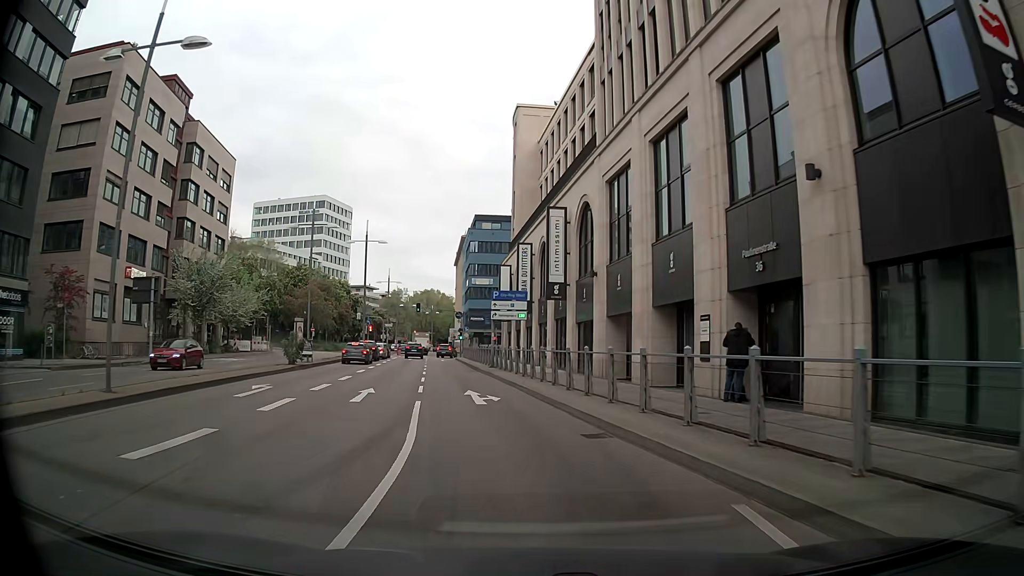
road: primary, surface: asphalt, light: Day
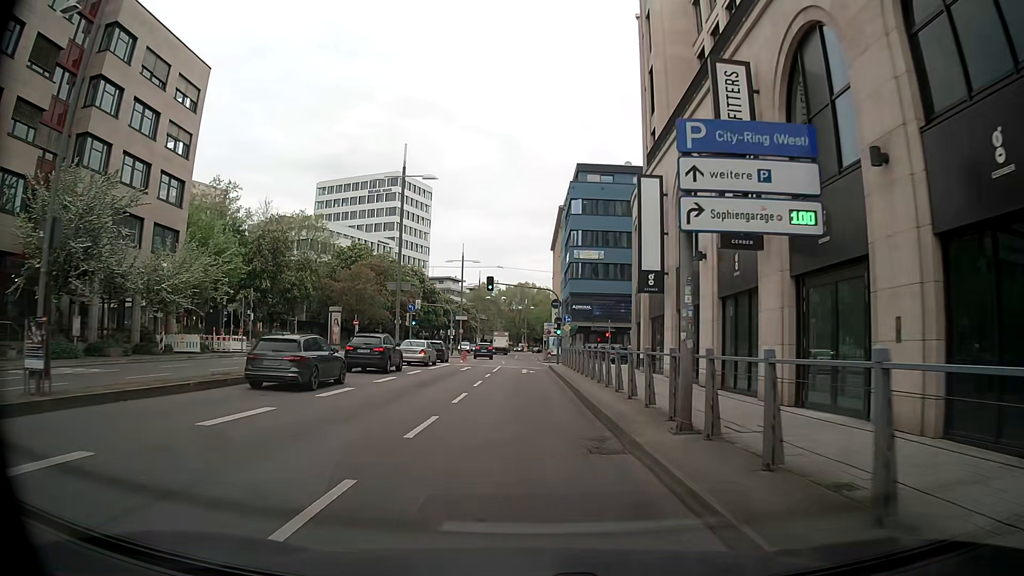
(-2.6, +28.5) m; -9°
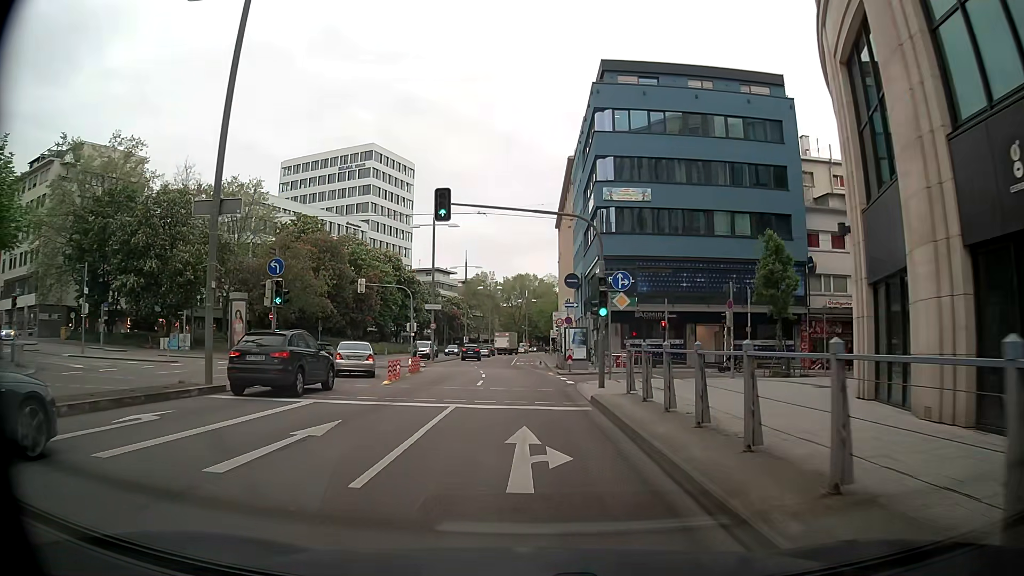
(0.0, +27.1) m; +1°
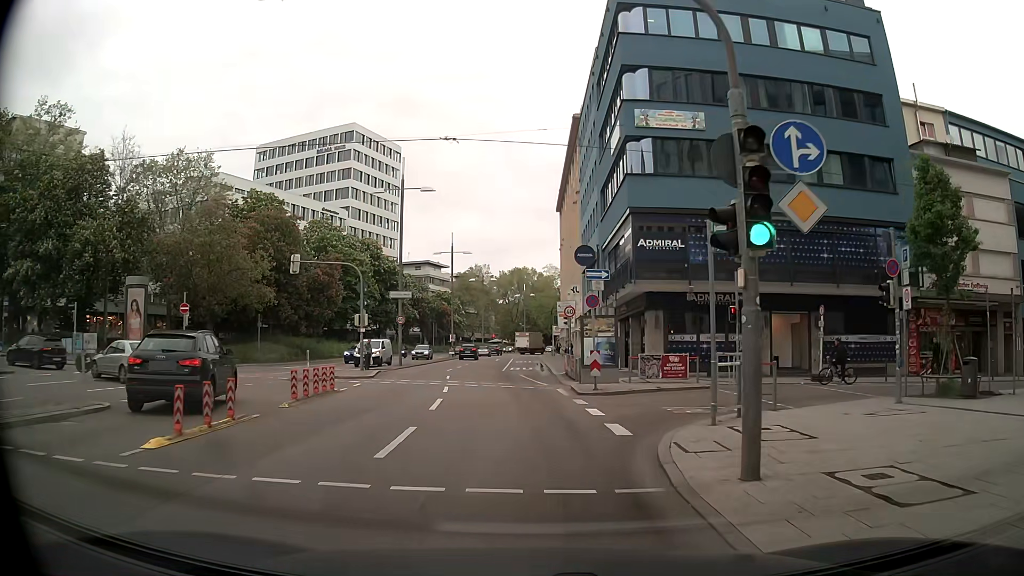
(-0.1, +14.3) m; -1°
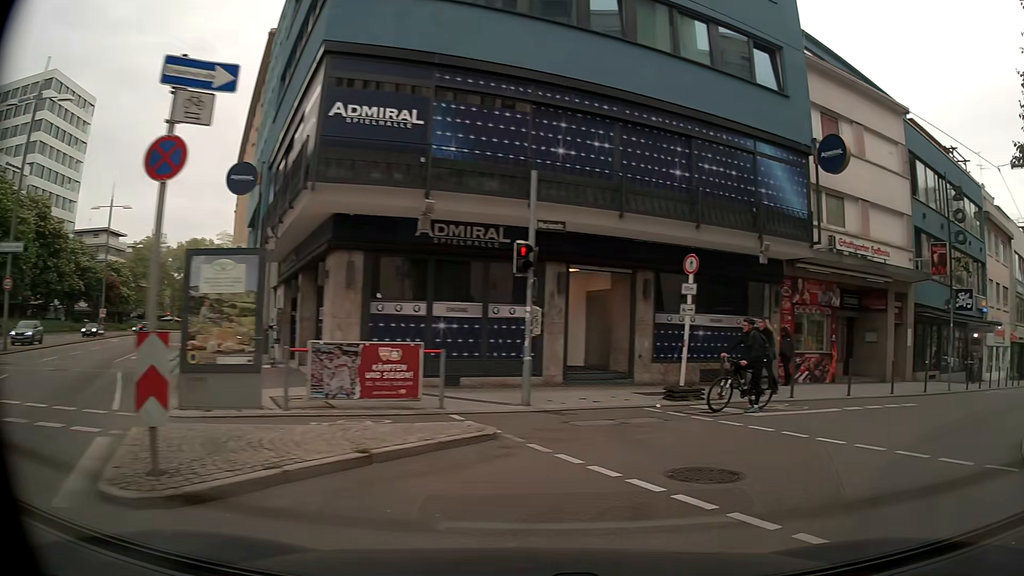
(+1.6, +14.2) m; +26°
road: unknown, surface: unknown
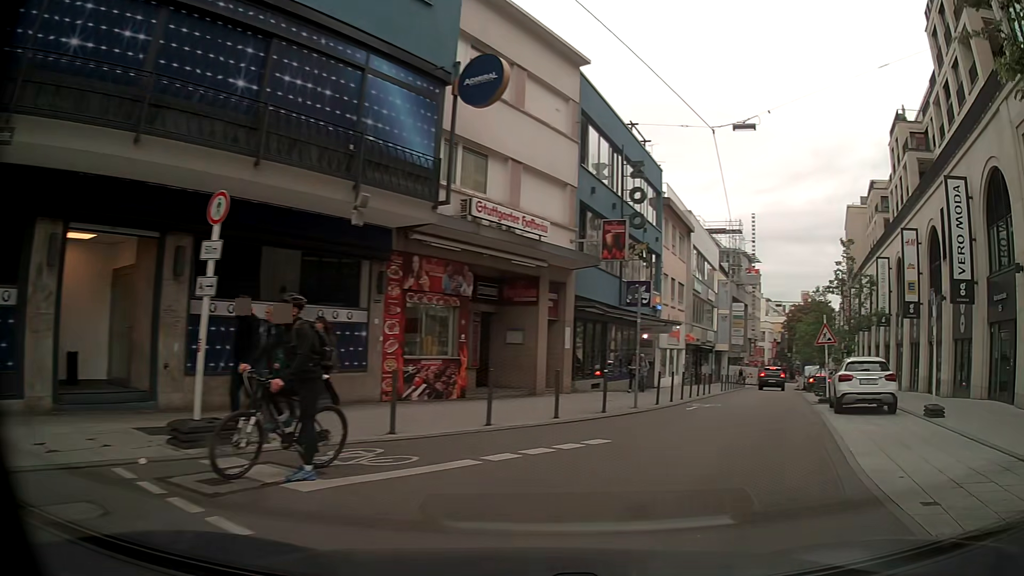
(+1.8, +5.9) m; +32°
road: residential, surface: asphalt
